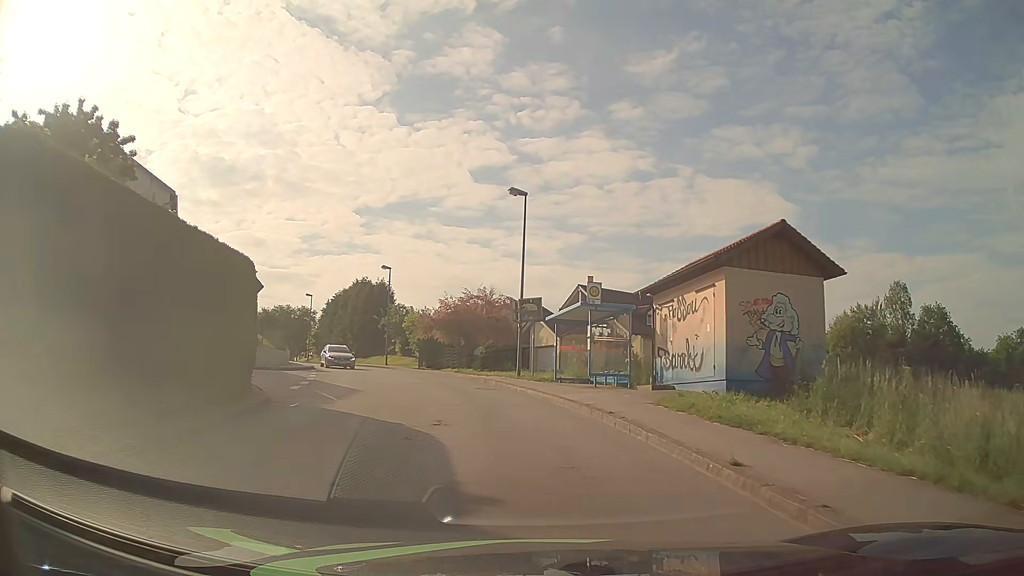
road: unclassified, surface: asphalt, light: Day
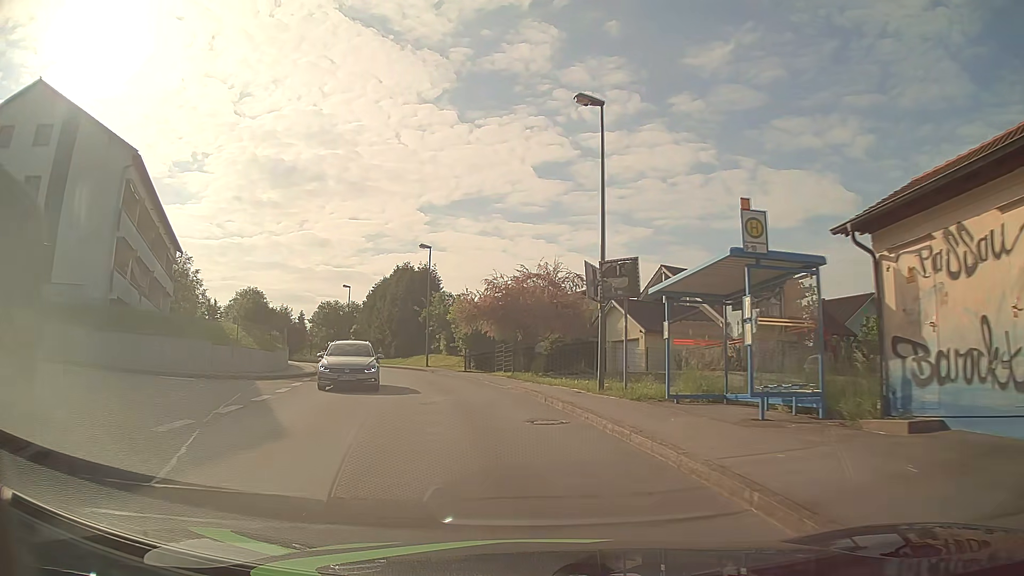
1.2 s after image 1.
(-0.5, +10.8) m; -6°
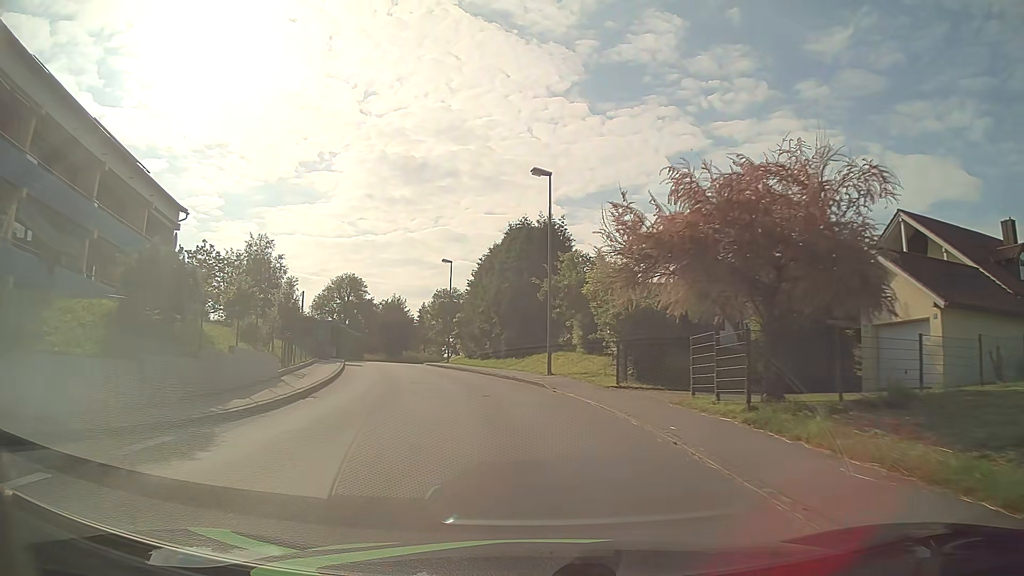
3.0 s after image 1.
(-1.9, +18.2) m; -12°
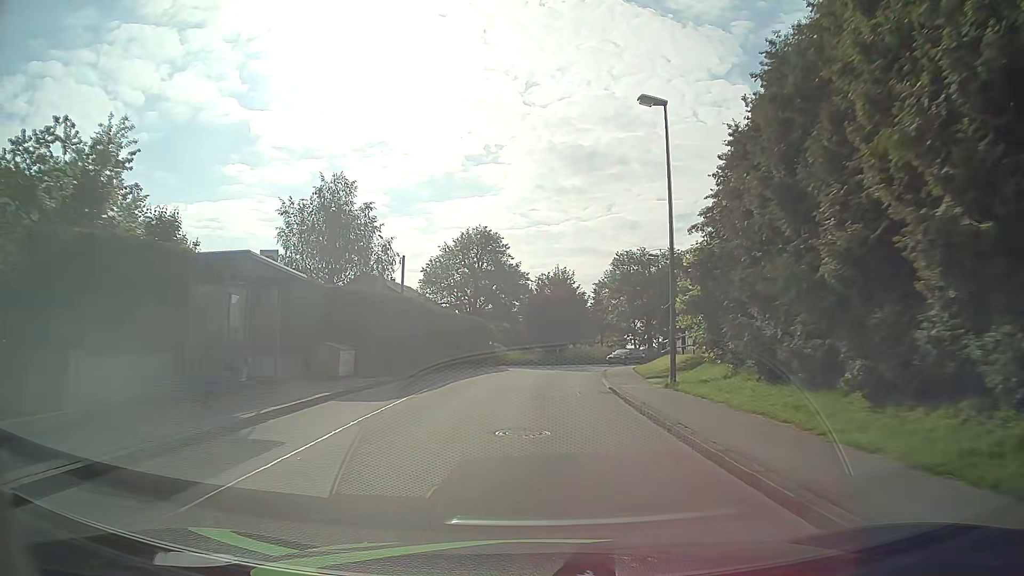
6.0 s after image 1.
(-5.2, +33.5) m; -15°
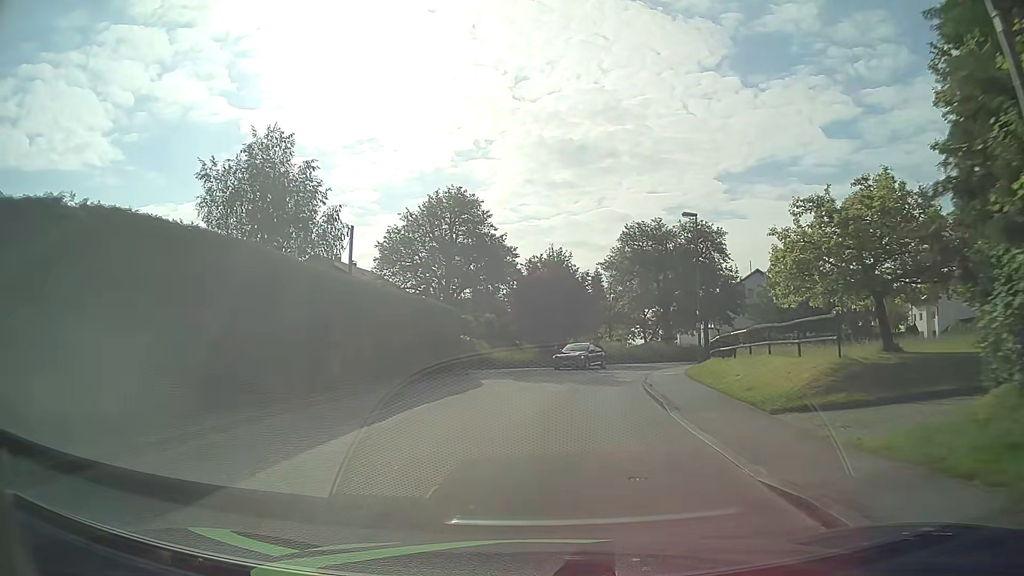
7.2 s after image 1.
(0.0, +14.0) m; +1°
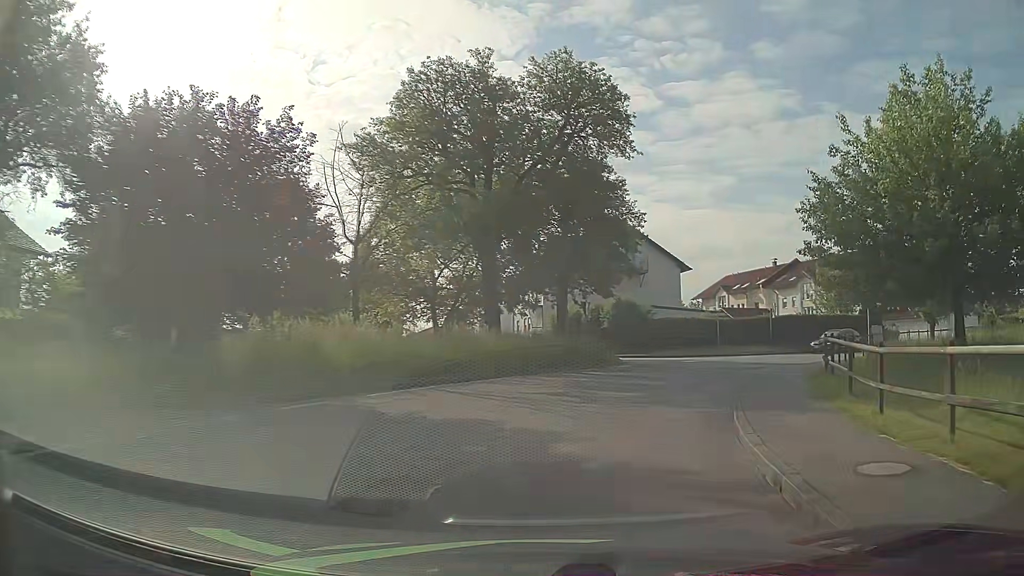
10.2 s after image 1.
(+4.2, +32.7) m; +19°
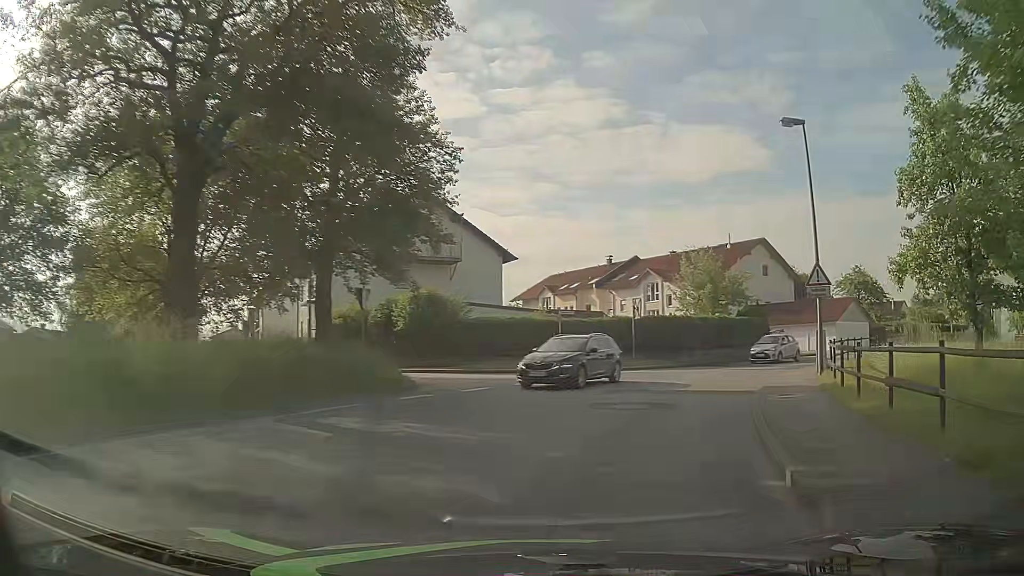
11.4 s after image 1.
(+1.6, +12.1) m; +16°
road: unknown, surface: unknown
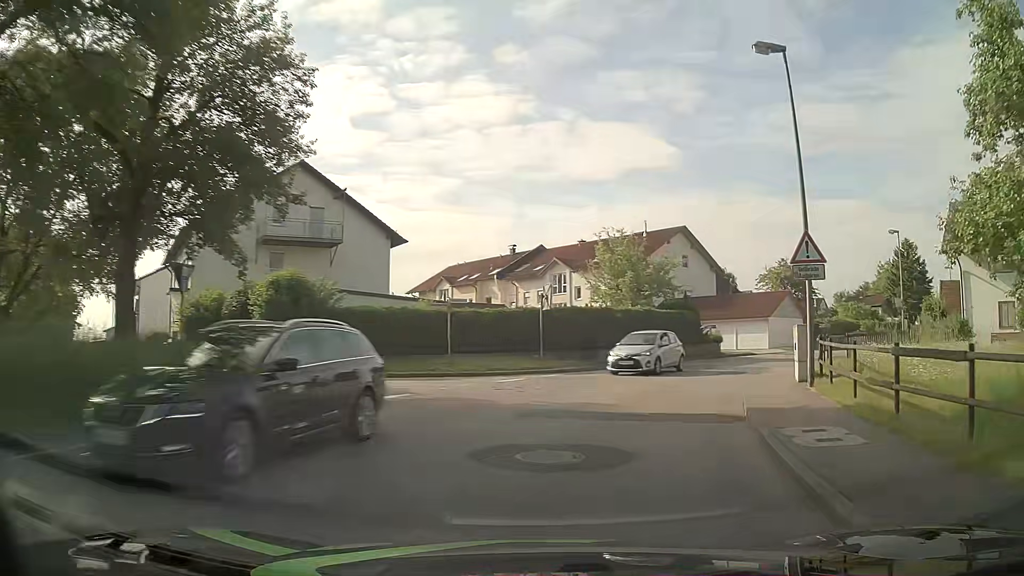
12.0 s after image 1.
(+0.4, +6.0) m; +9°
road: unclassified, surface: asphalt
(+1, +10) (+4, +19) (+9, +28) (+15, +36) (+22, +43) (+29, +51) (+36, +58) (+43, +65) (+49, +72) (+56, +80) m
